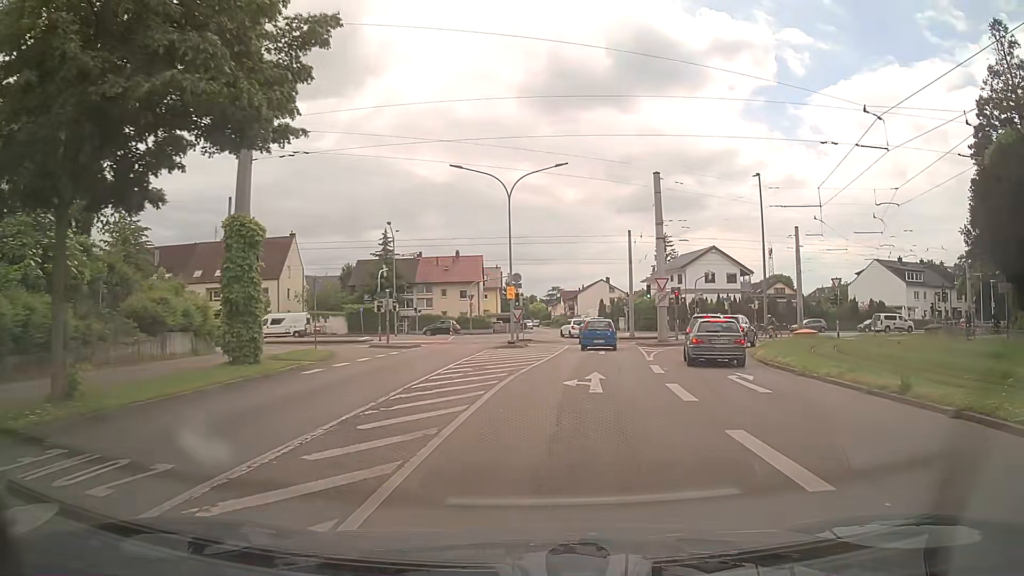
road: residential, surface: asphalt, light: Day
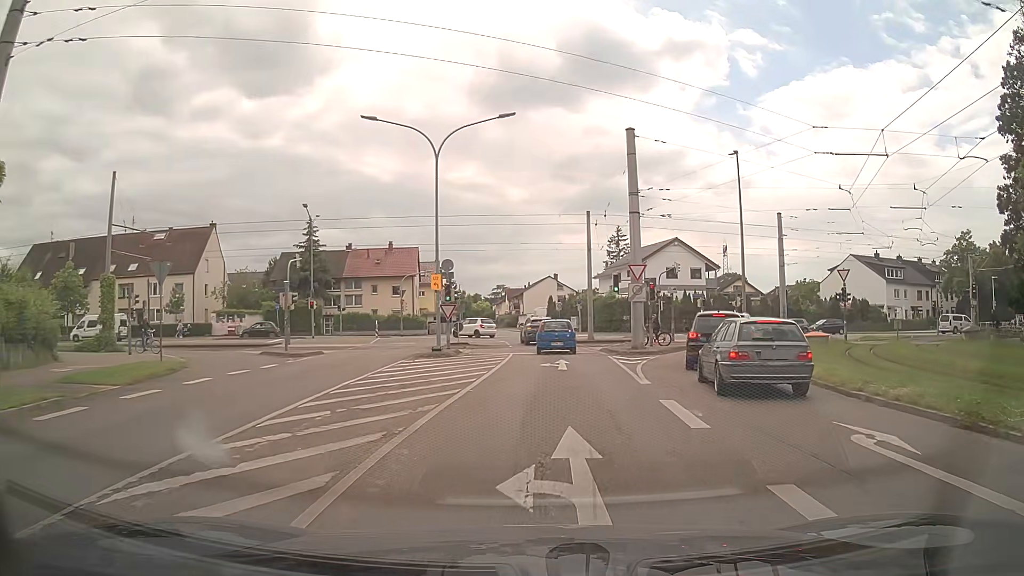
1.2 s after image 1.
(+0.3, +9.0) m; +4°
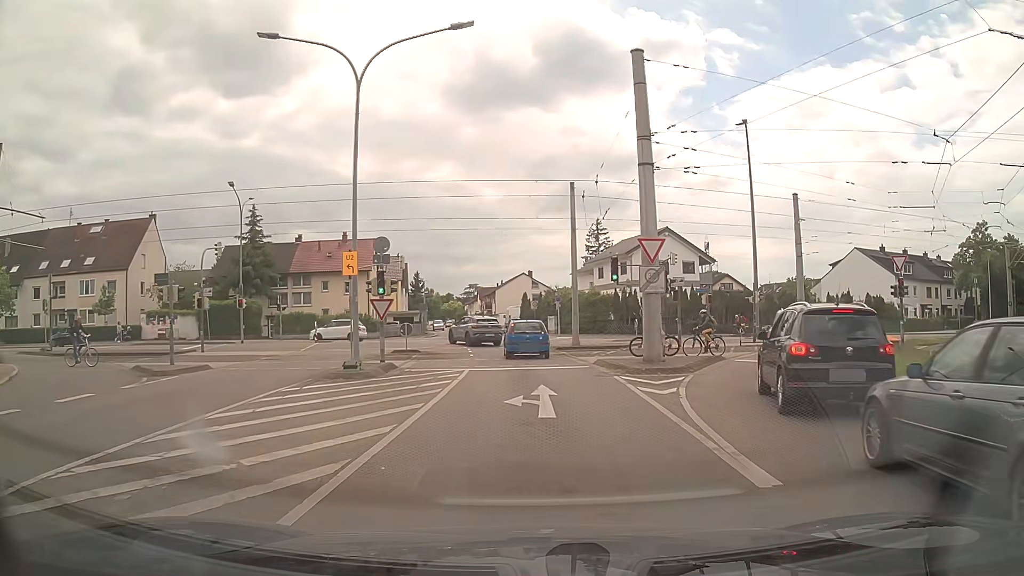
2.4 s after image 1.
(+0.3, +9.1) m; +2°
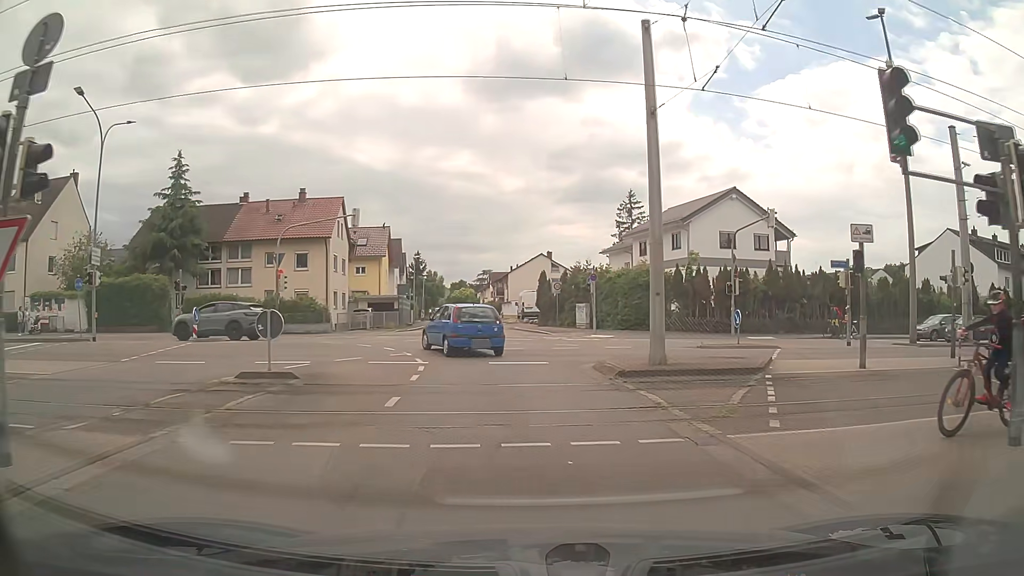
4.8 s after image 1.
(-0.2, +18.2) m; -2°
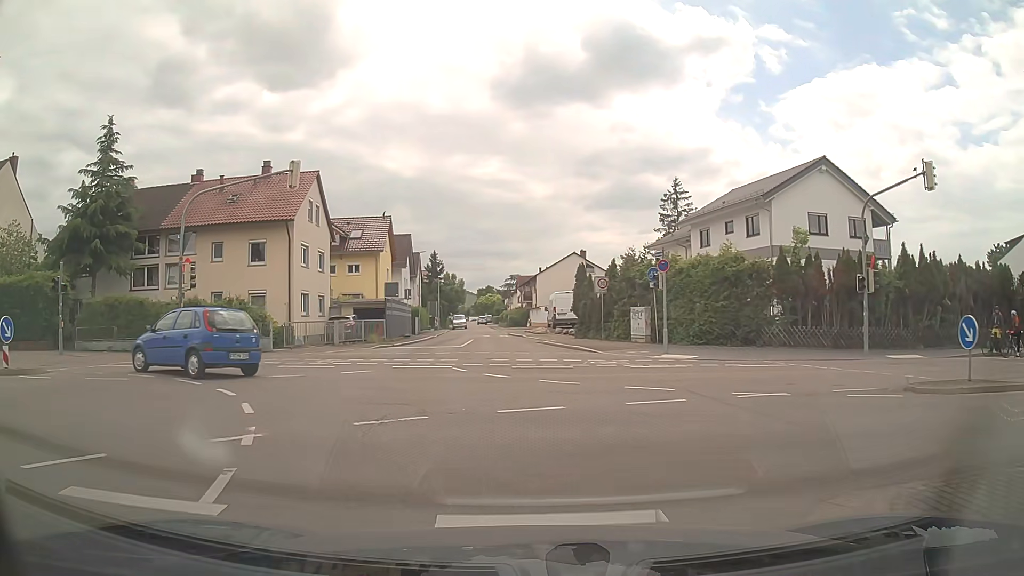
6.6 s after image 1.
(-0.1, +12.4) m; -2°
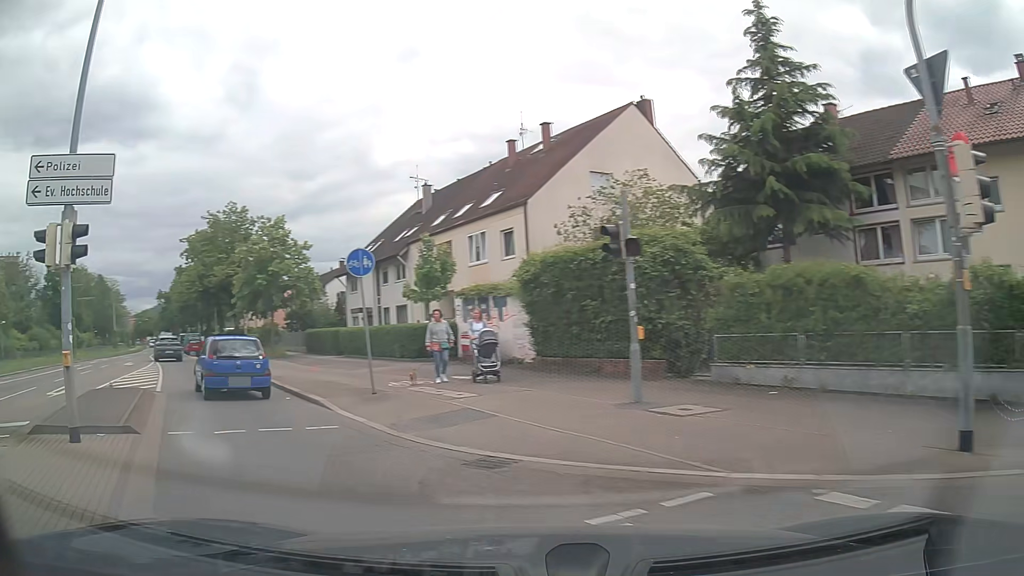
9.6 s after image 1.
(-6.7, +14.4) m; -67°
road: tertiary
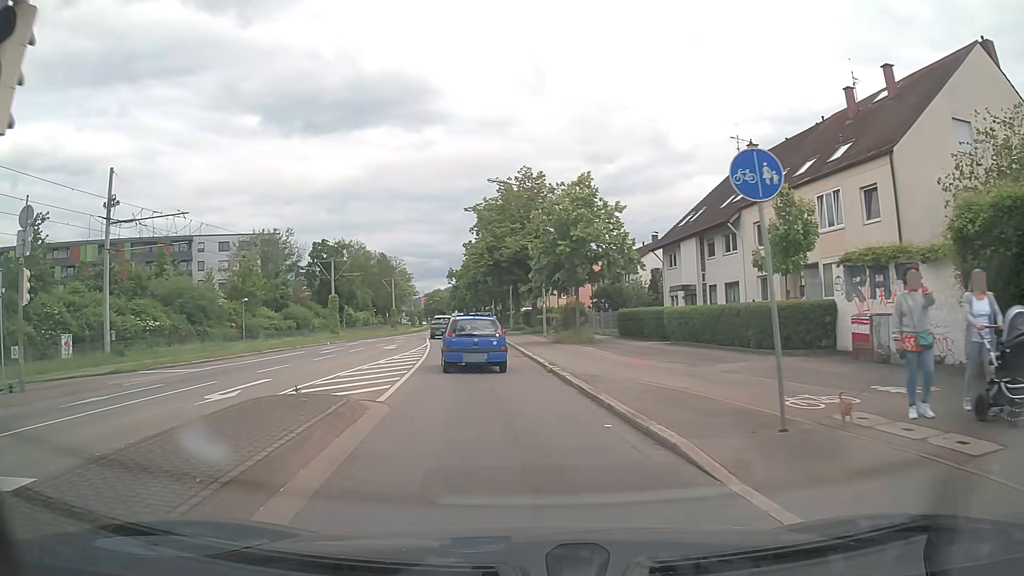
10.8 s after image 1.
(-1.9, +6.9) m; -24°
